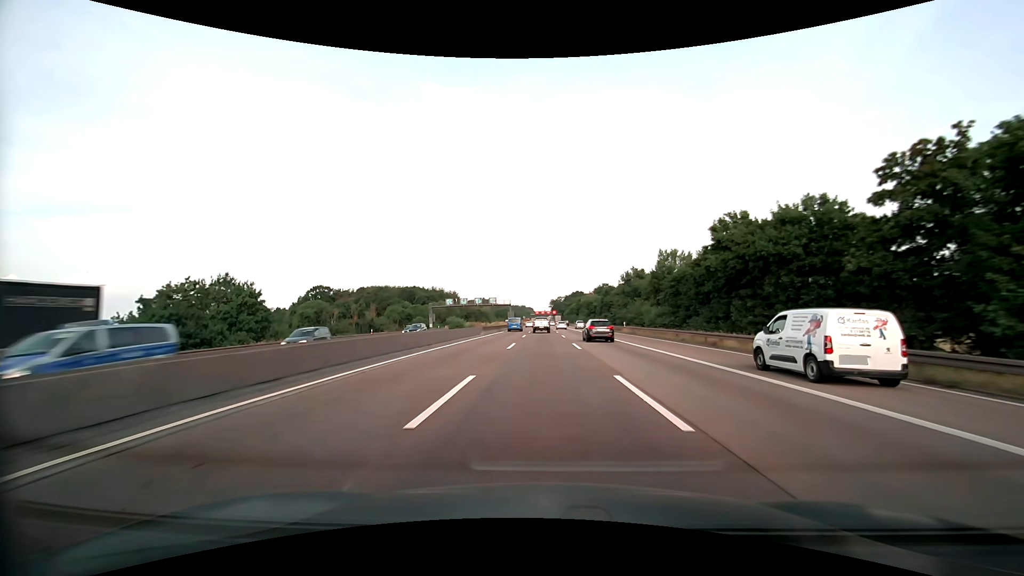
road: motorway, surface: asphalt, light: Day
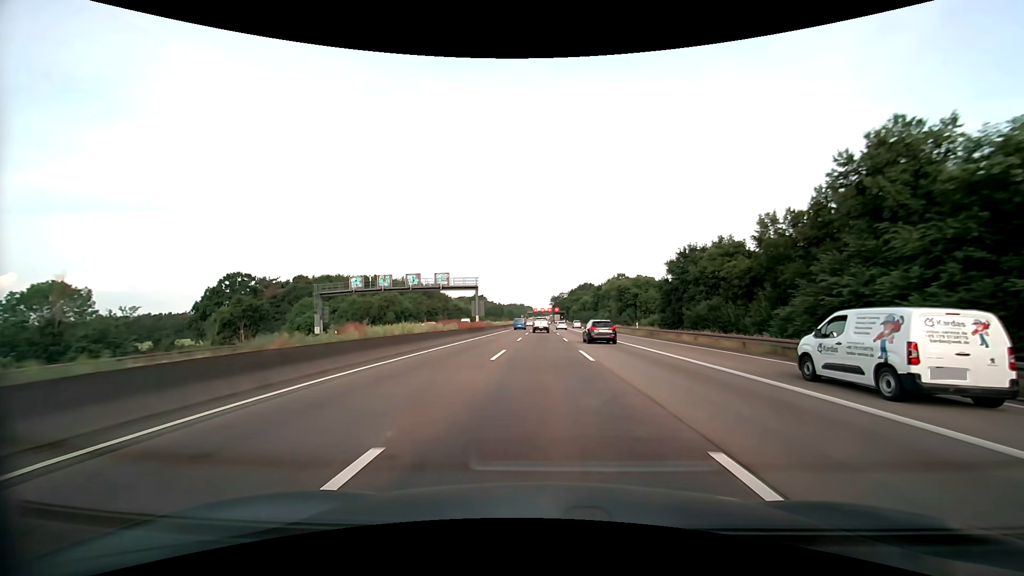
(0.0, +61.0) m; 0°
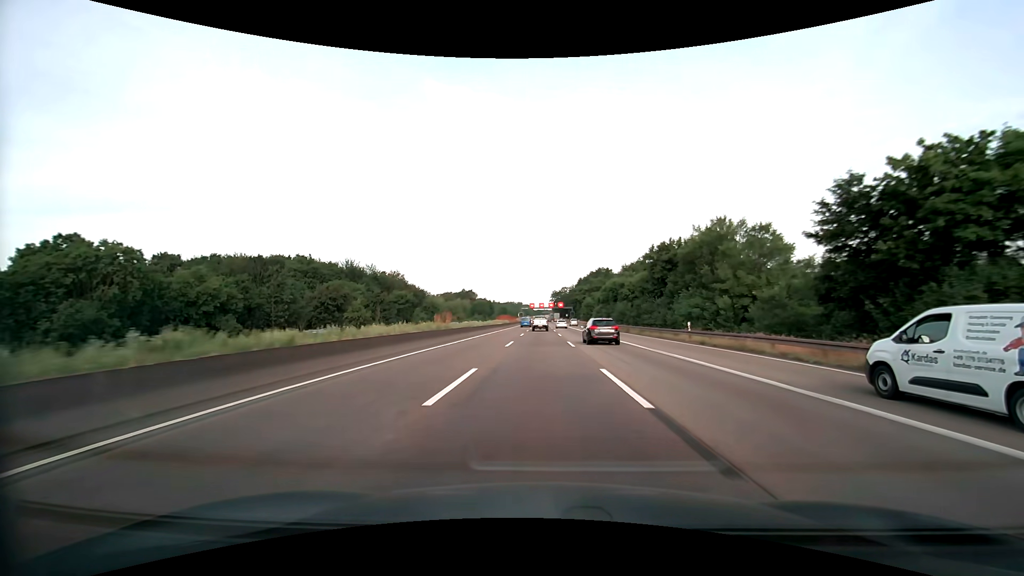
(-0.1, +63.6) m; 0°
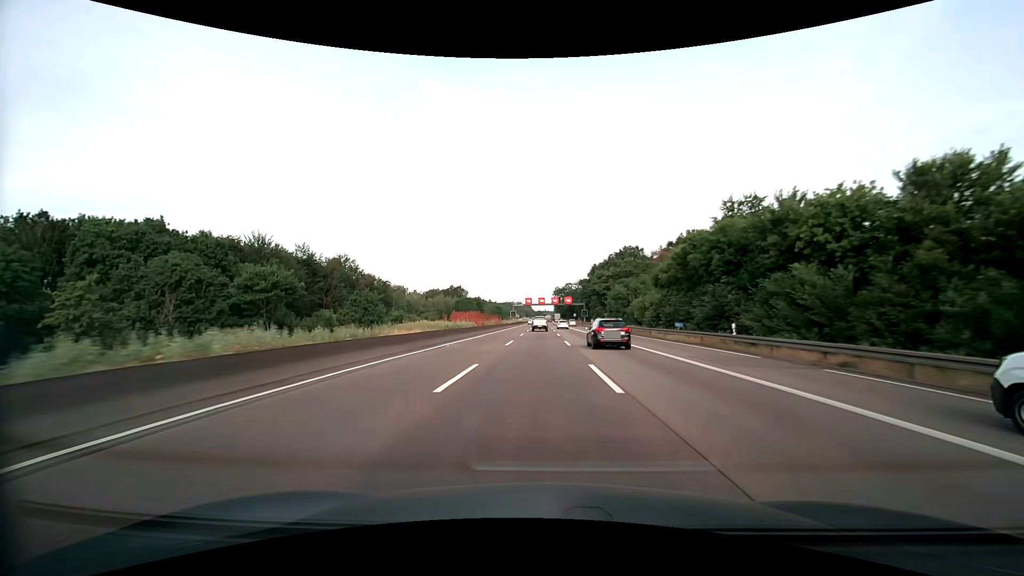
(0.0, +52.5) m; 0°
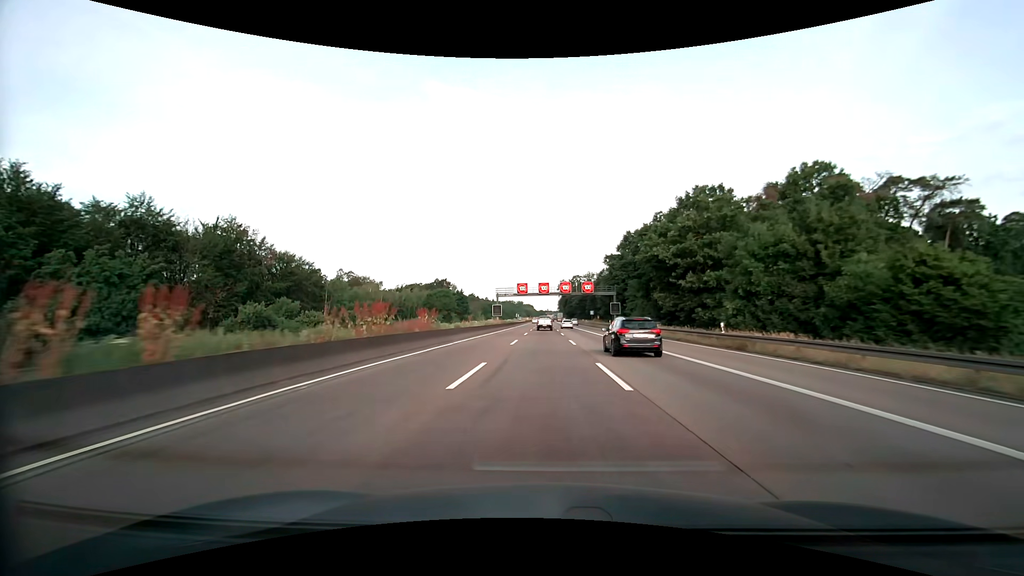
(-0.3, +53.8) m; 0°
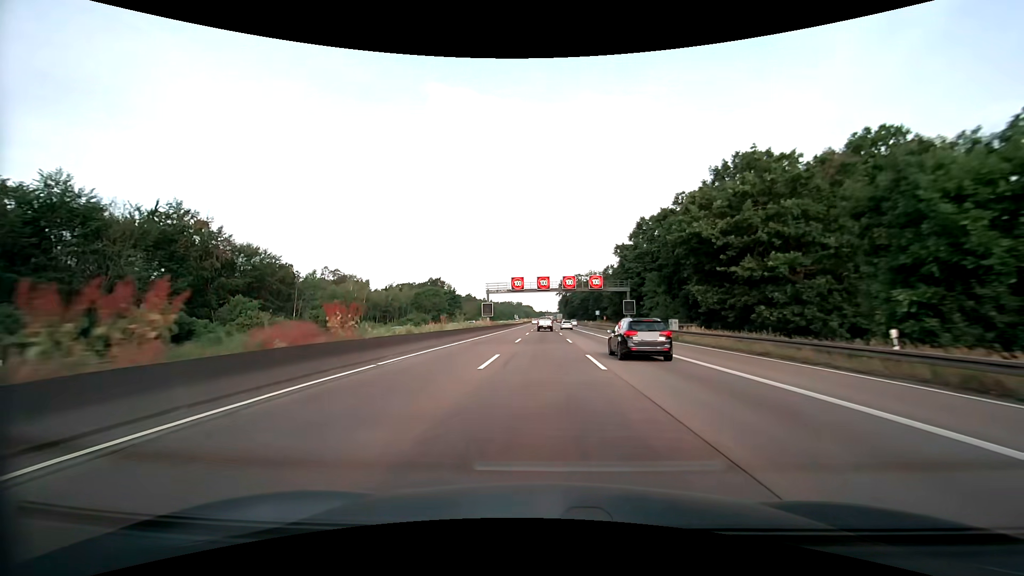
(0.0, +13.6) m; 0°
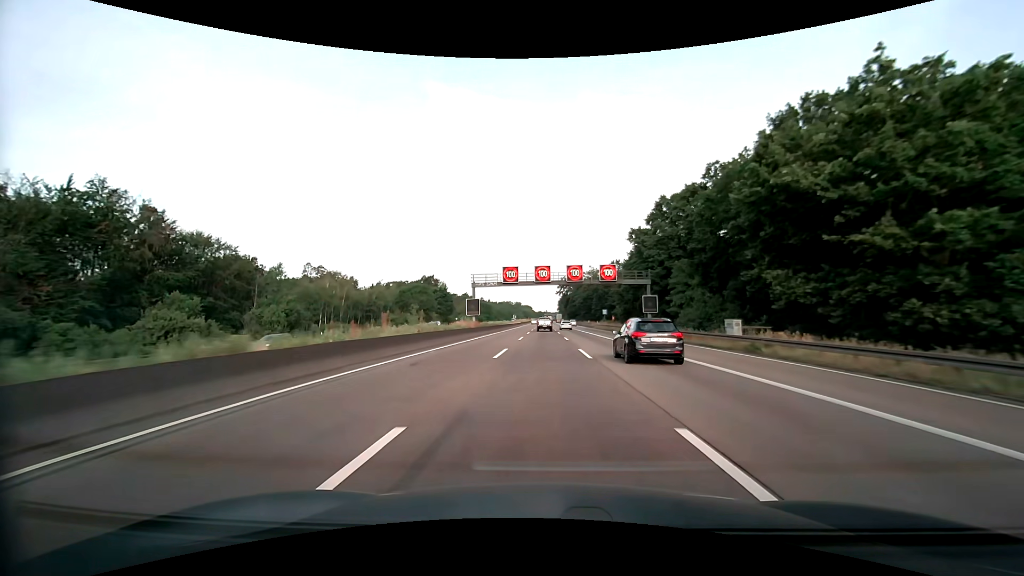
(0.0, +13.7) m; 0°
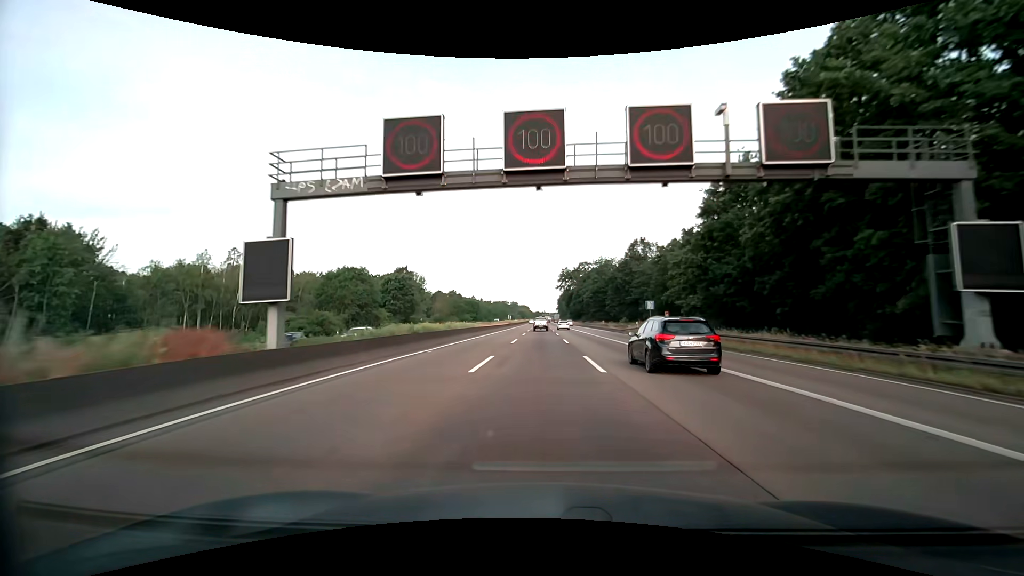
(+0.1, +41.4) m; 0°
(0, +10) (0, +20) (0, +30) (0, +40) (0, +50) (0, +60) (0, +70) (0, +80) (0, +90) (0, +100) m
